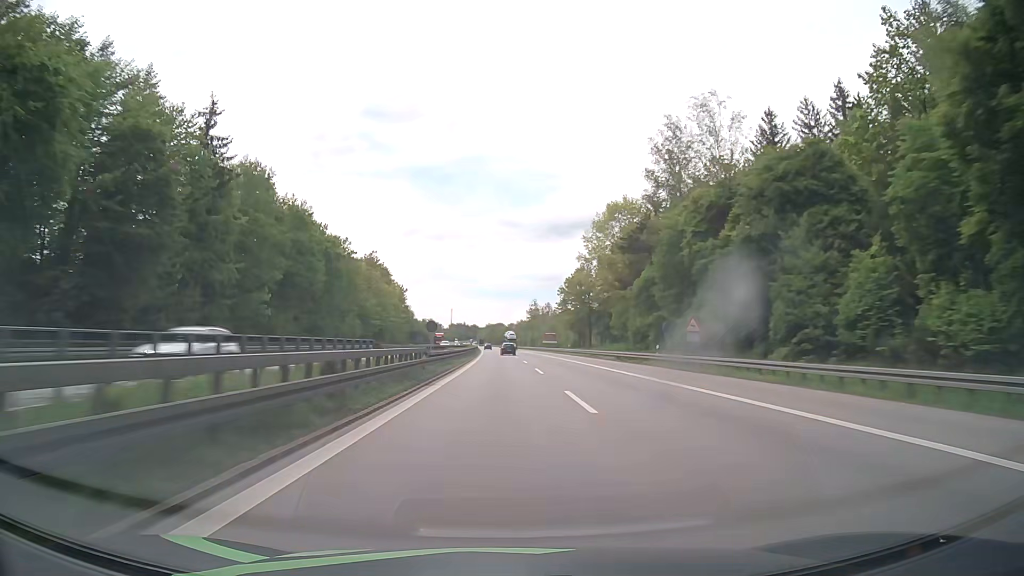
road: motorway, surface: asphalt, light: Day
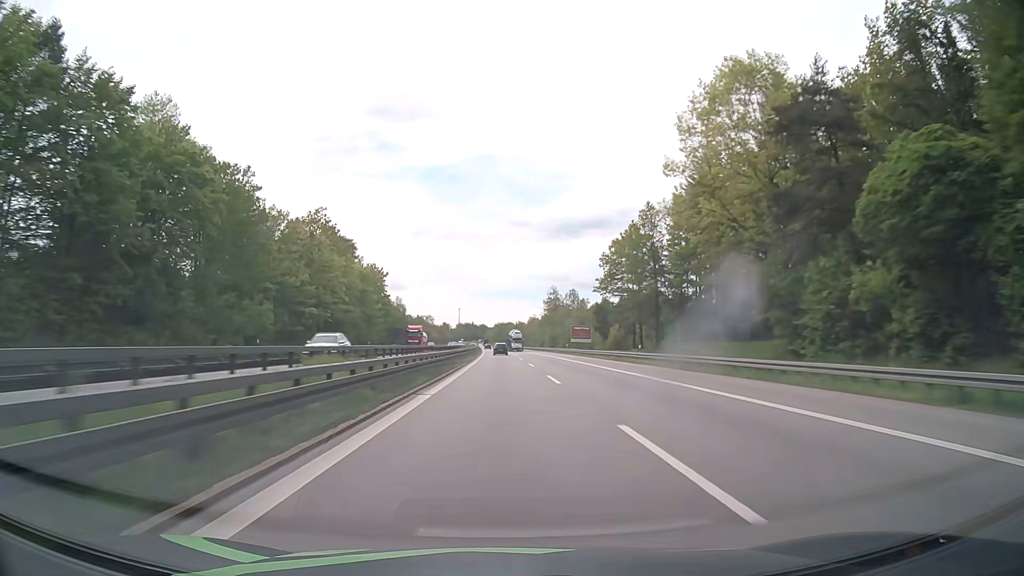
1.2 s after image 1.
(-0.3, +44.5) m; -1°
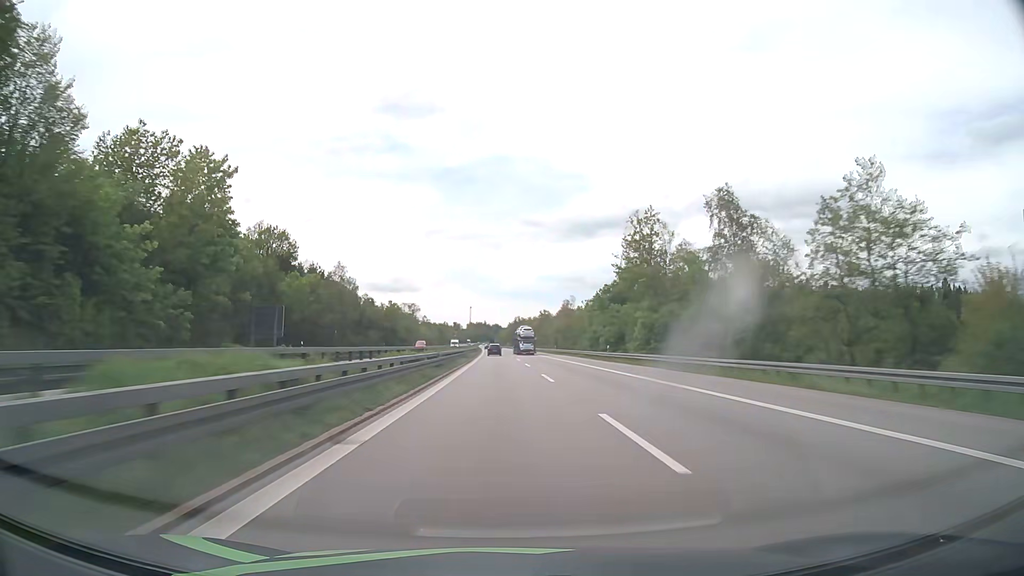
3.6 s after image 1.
(-1.1, +88.9) m; -1°
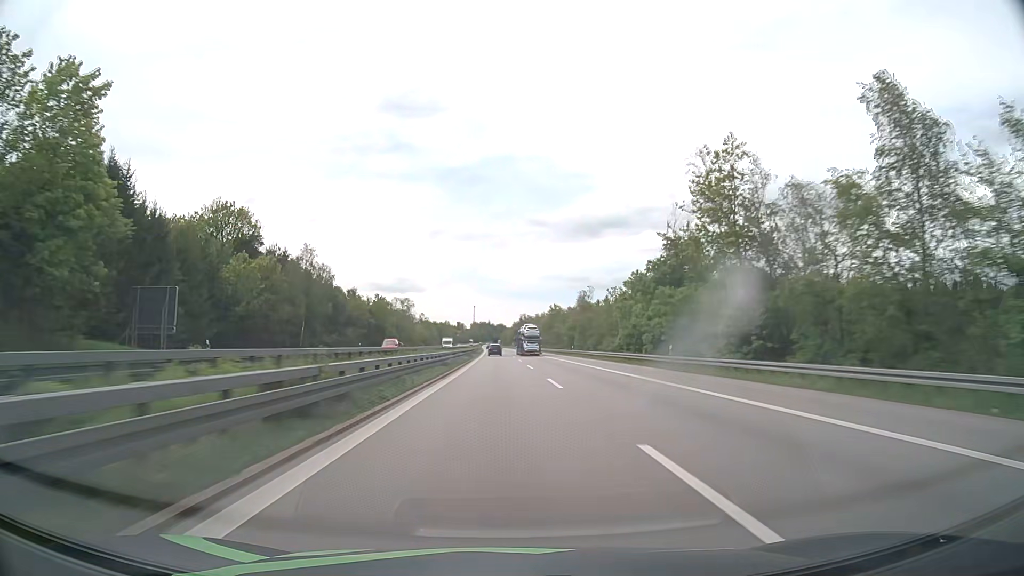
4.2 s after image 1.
(-0.1, +22.2) m; 0°
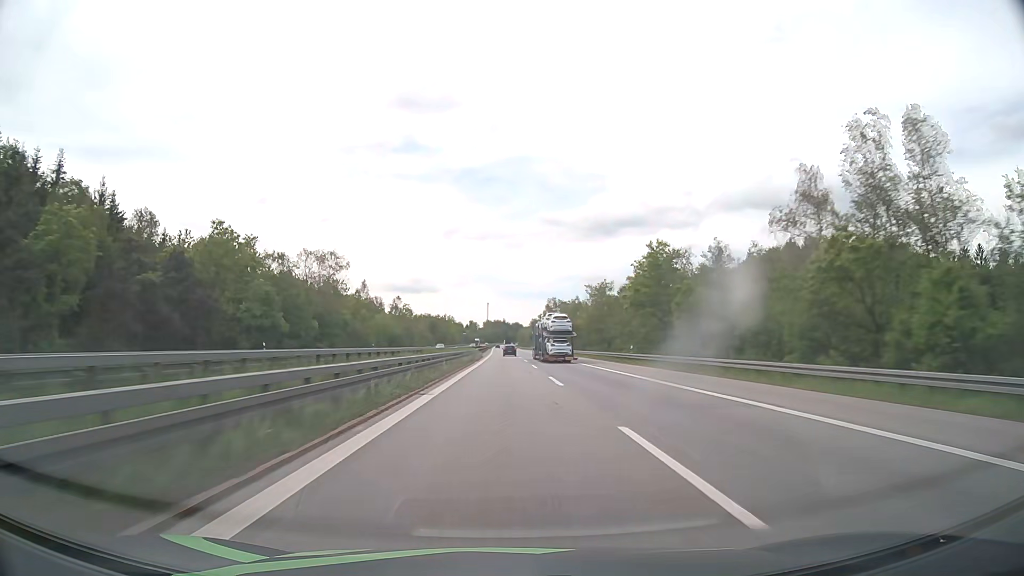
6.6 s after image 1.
(-1.1, +88.8) m; -1°
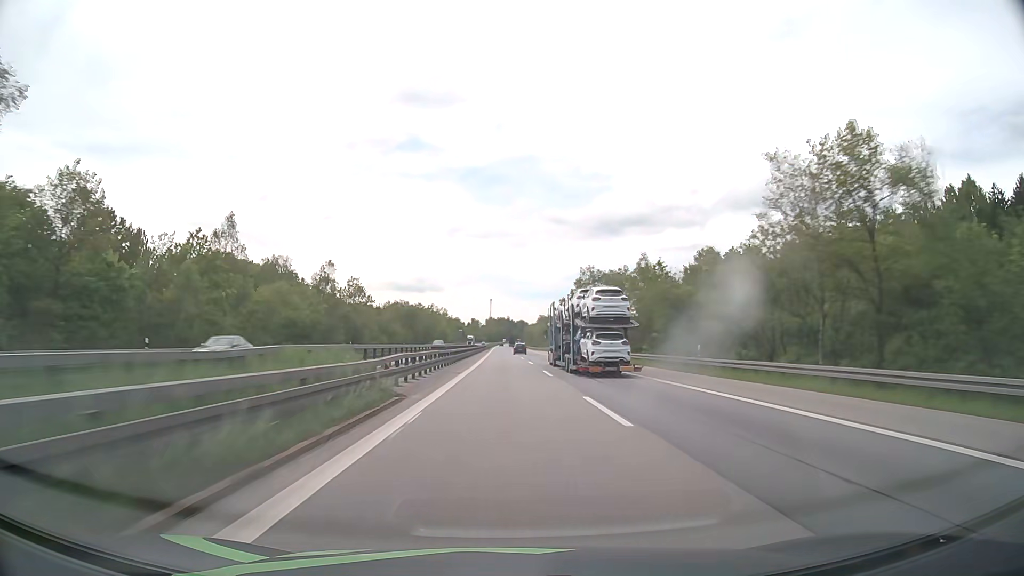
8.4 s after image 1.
(-0.2, +66.6) m; 0°
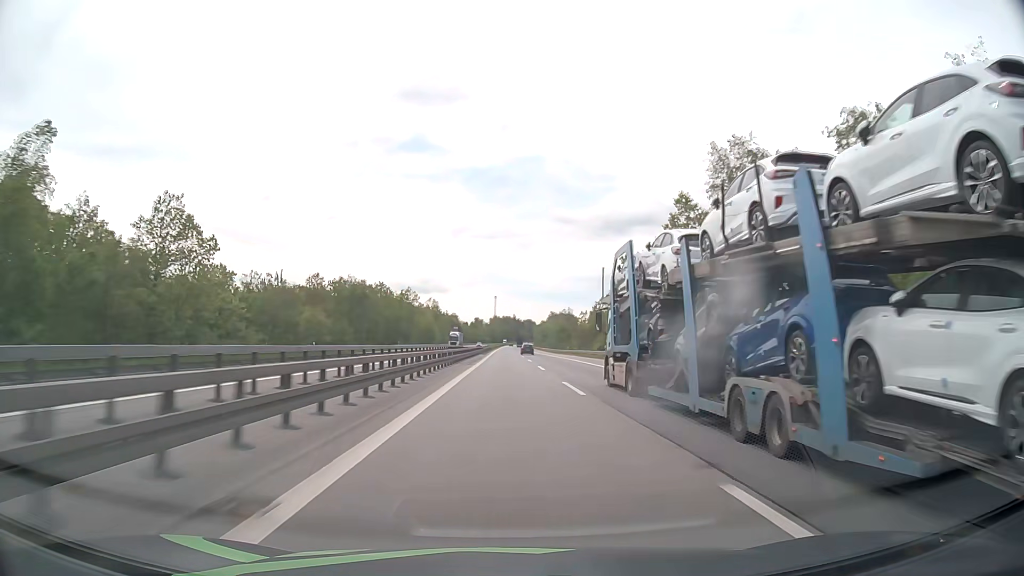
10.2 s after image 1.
(-0.2, +66.7) m; 0°
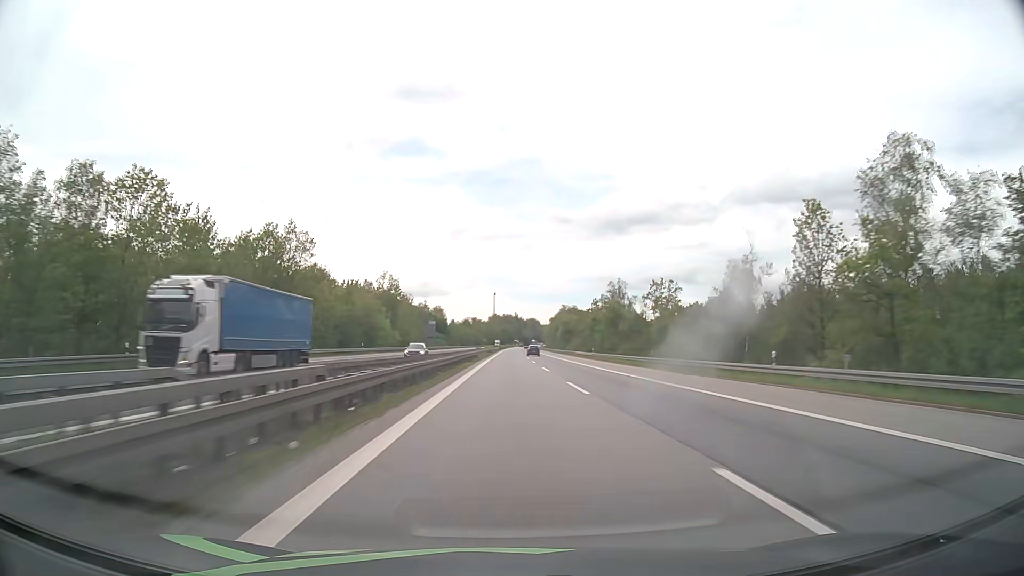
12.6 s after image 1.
(-0.2, +88.8) m; 0°
(0, +10) (0, +20) (0, +30) (0, +40) (0, +50) (0, +60) (0, +70) (0, +80) (+1, +90) (+1, +100) m
